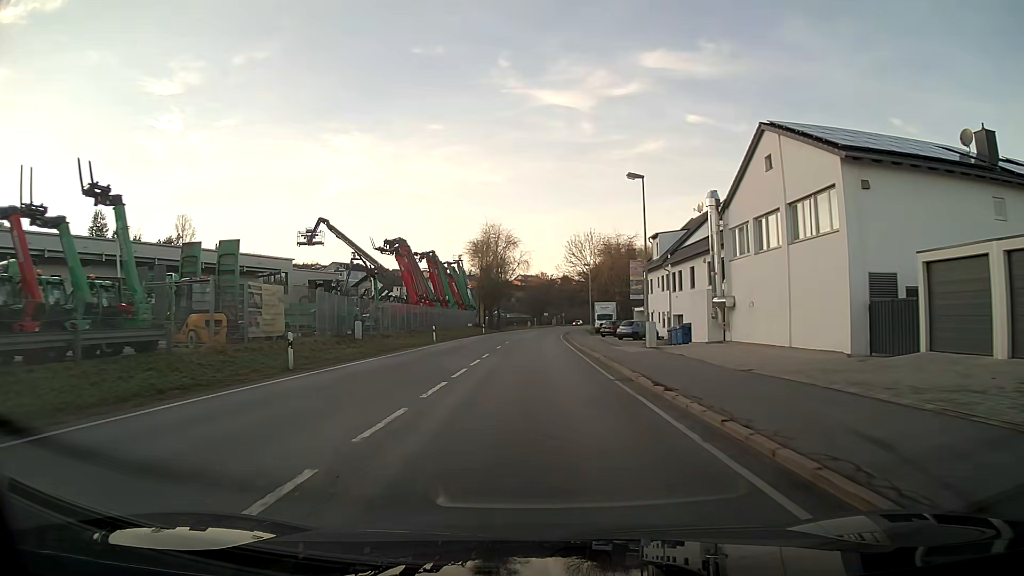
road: primary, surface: asphalt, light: Day
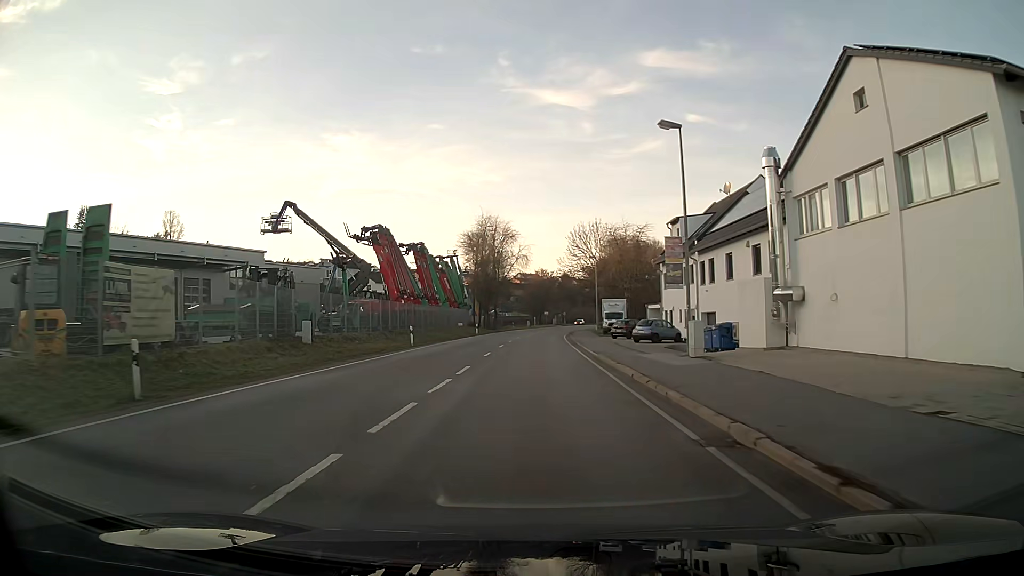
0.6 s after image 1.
(0.0, +8.3) m; 0°
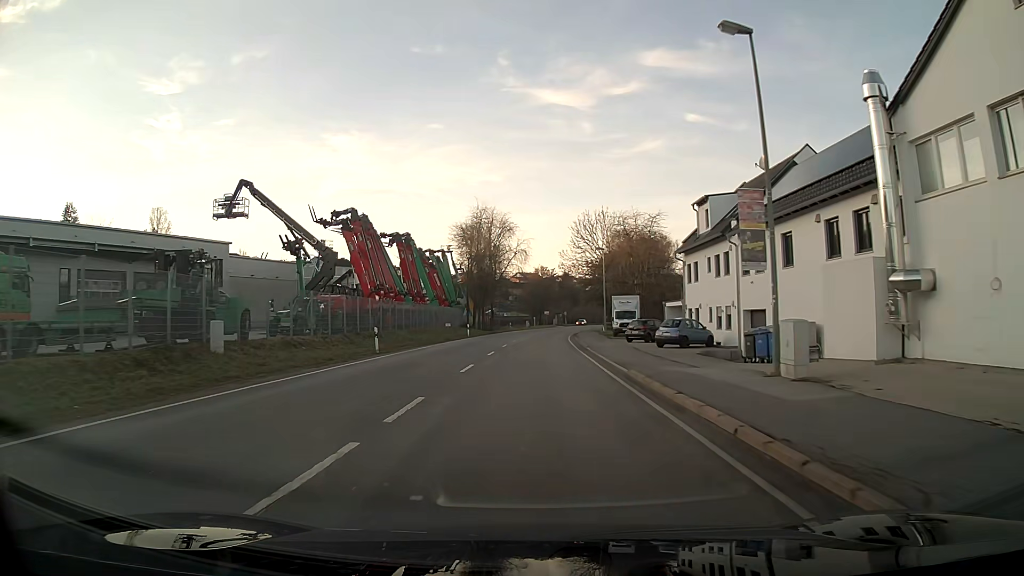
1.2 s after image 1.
(0.0, +8.3) m; 0°
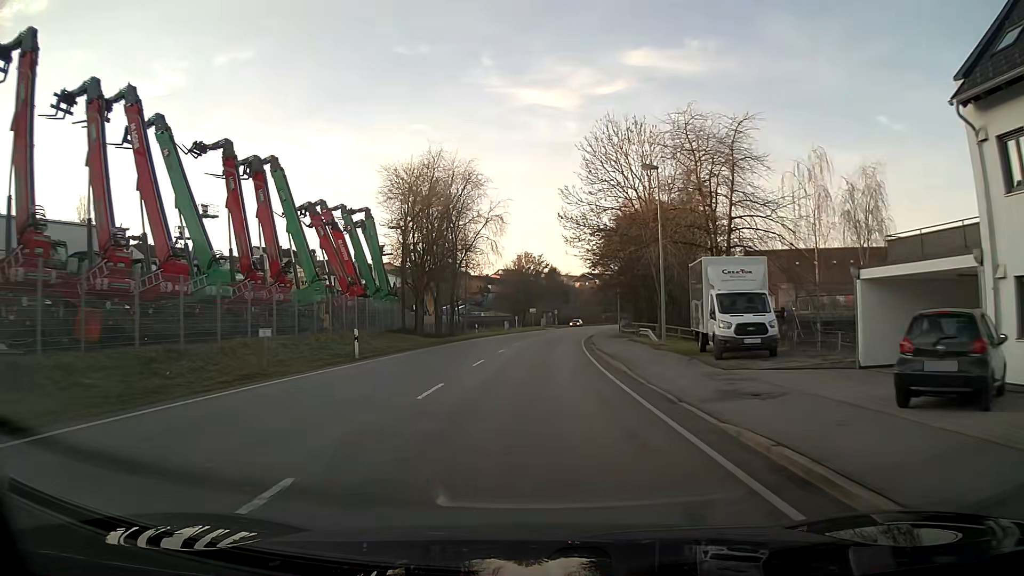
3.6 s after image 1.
(+0.4, +33.4) m; +2°
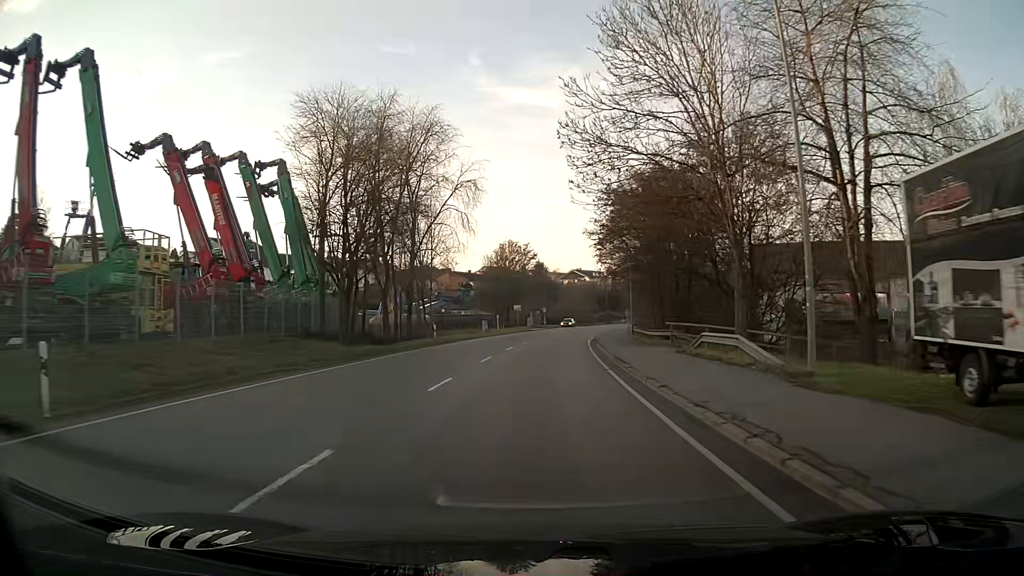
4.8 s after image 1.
(+0.2, +16.9) m; +1°
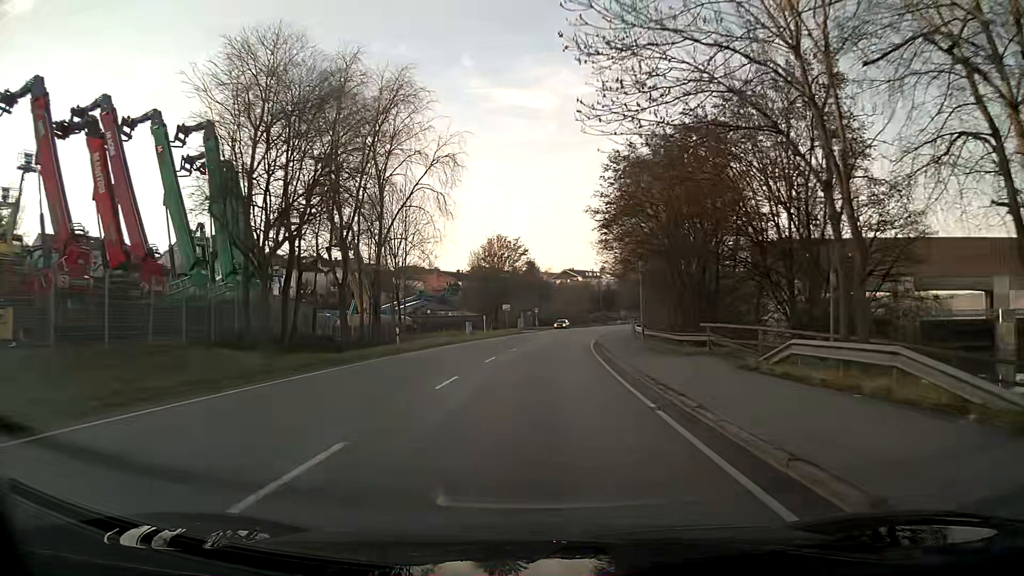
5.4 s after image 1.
(0.0, +8.5) m; +1°
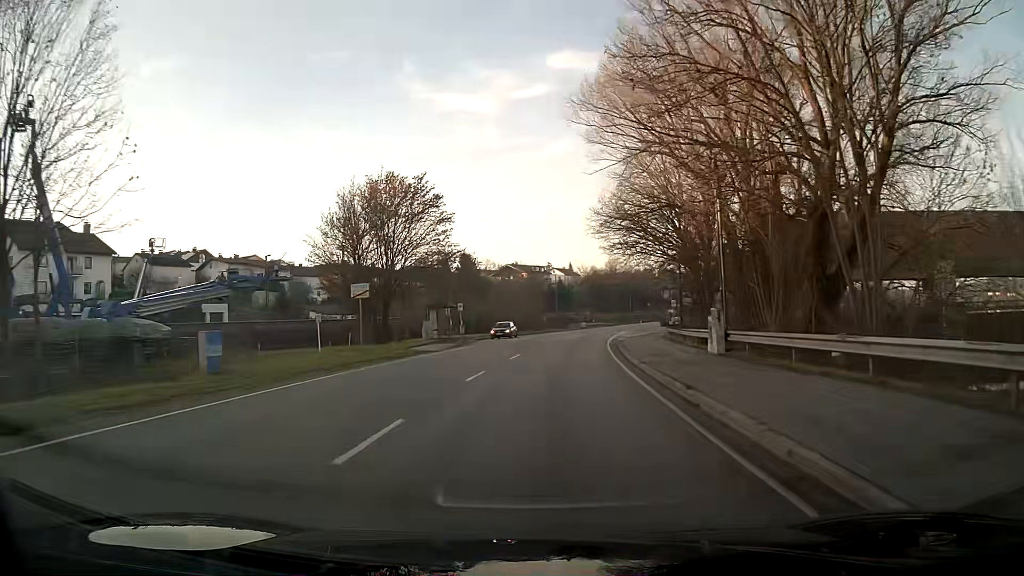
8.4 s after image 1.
(+1.9, +43.2) m; +5°
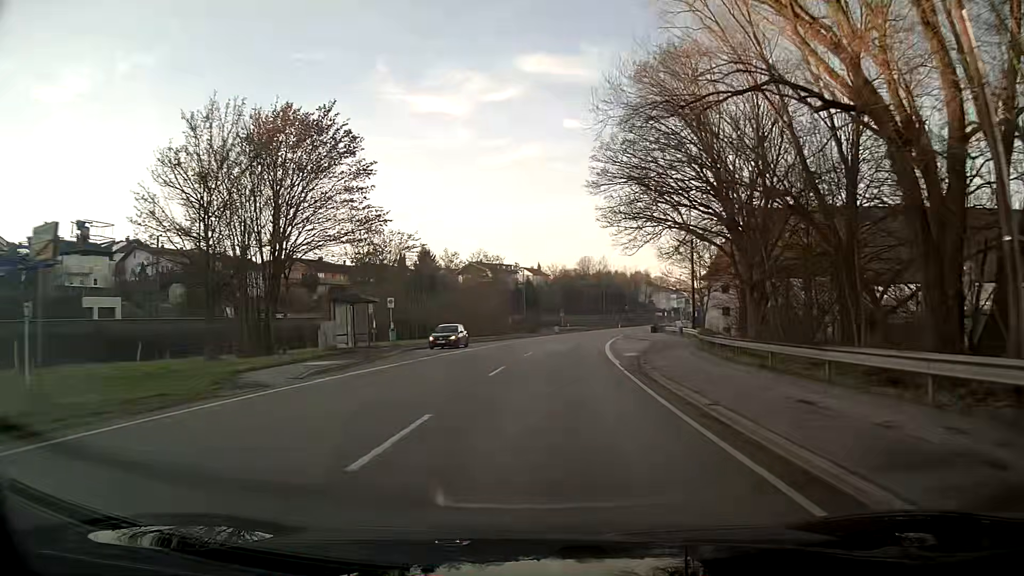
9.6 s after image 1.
(+0.4, +18.3) m; +2°
